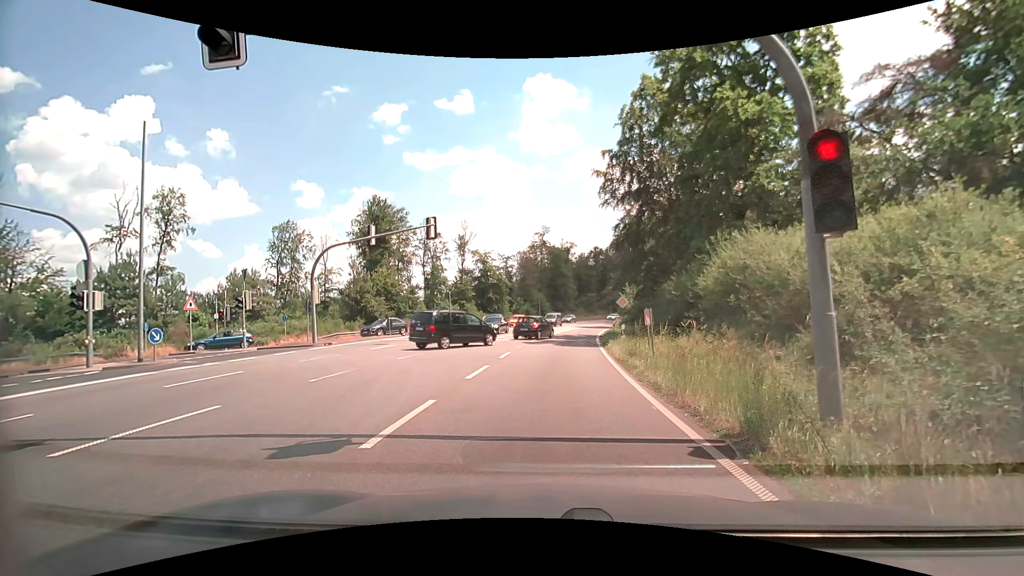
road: primary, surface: asphalt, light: Day
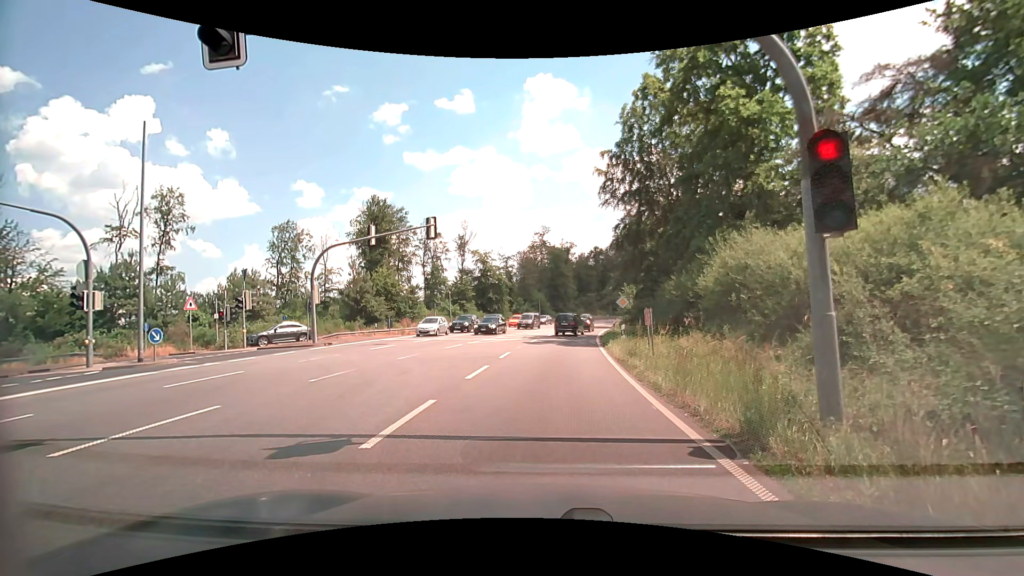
(0.0, 0.0) m; 0°
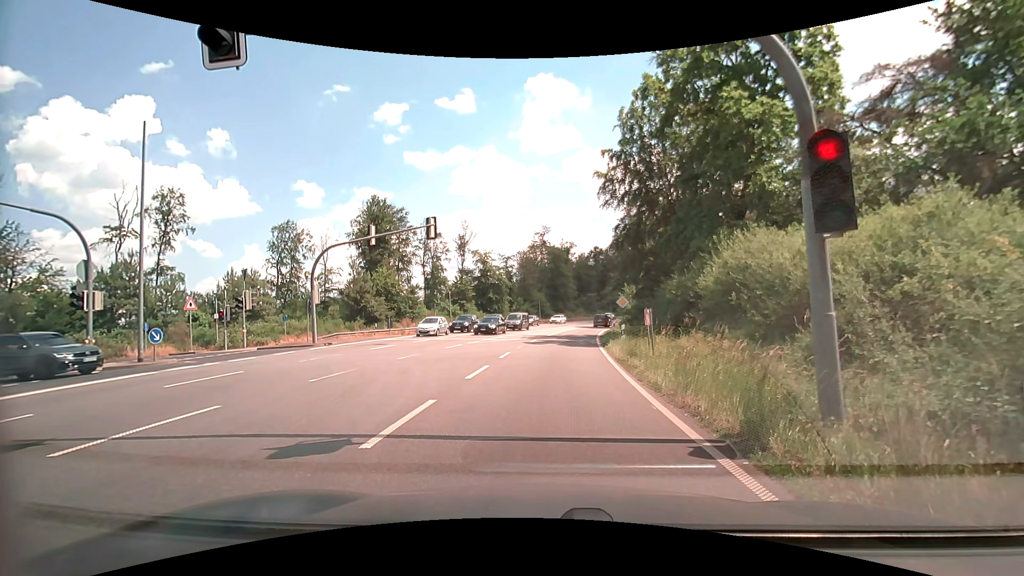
(0.0, 0.0) m; 0°
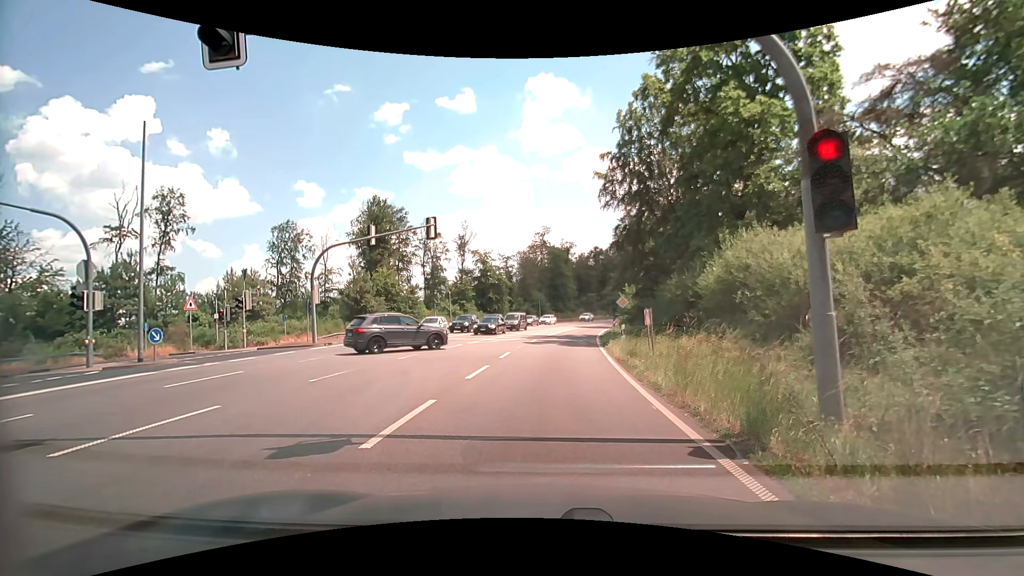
(0.0, 0.0) m; 0°
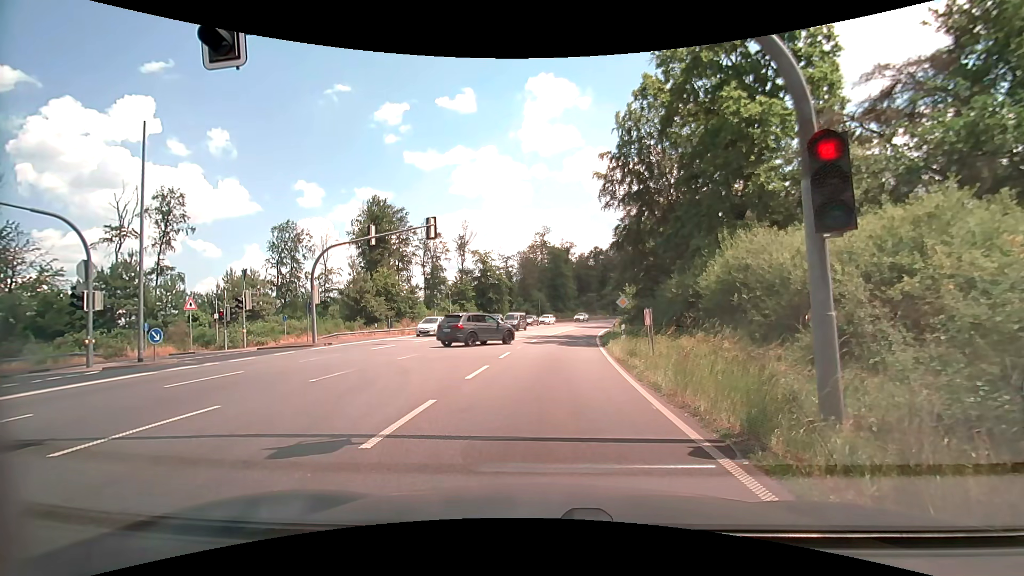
(0.0, 0.0) m; 0°
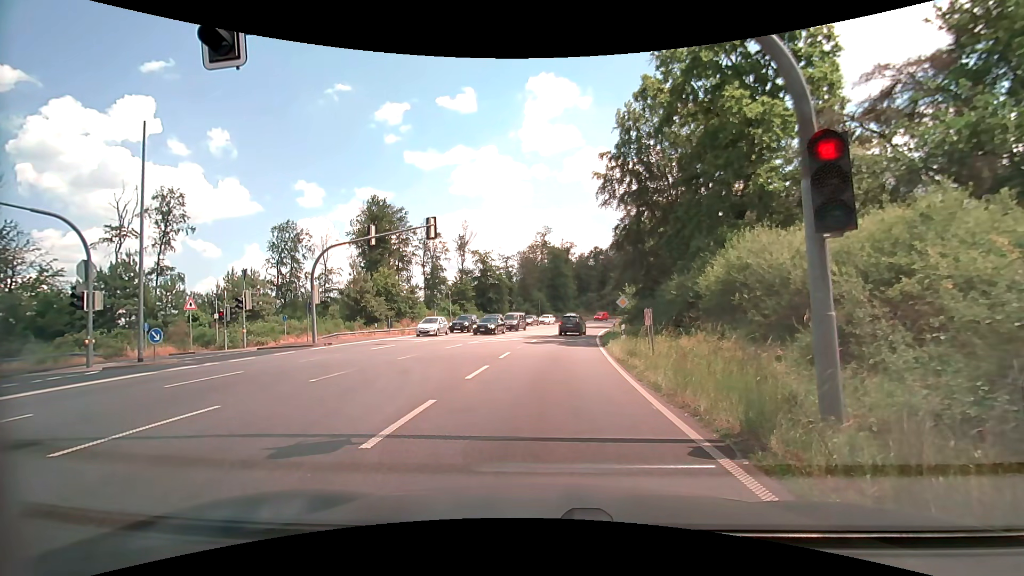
(0.0, 0.0) m; 0°
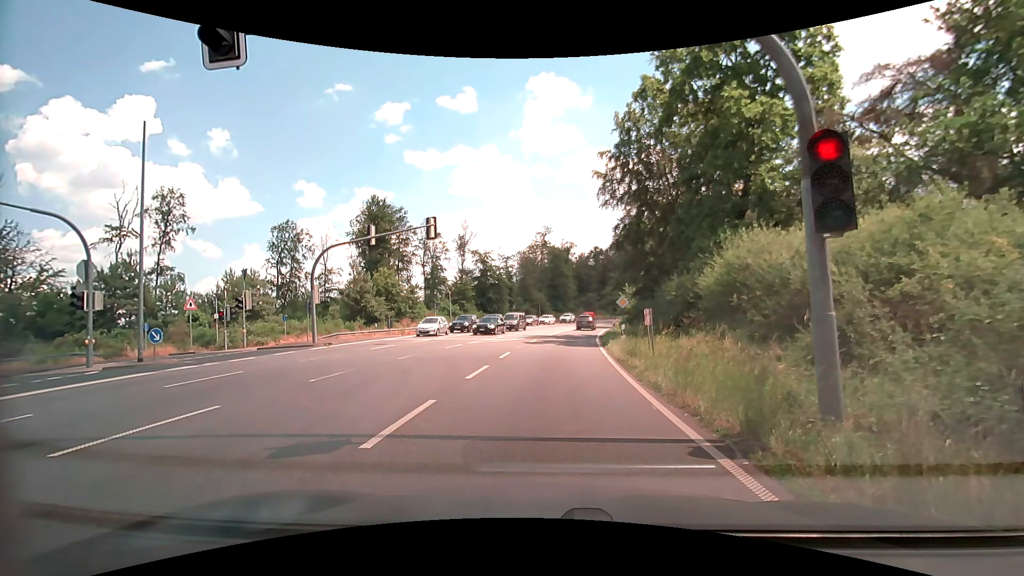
(0.0, 0.0) m; 0°
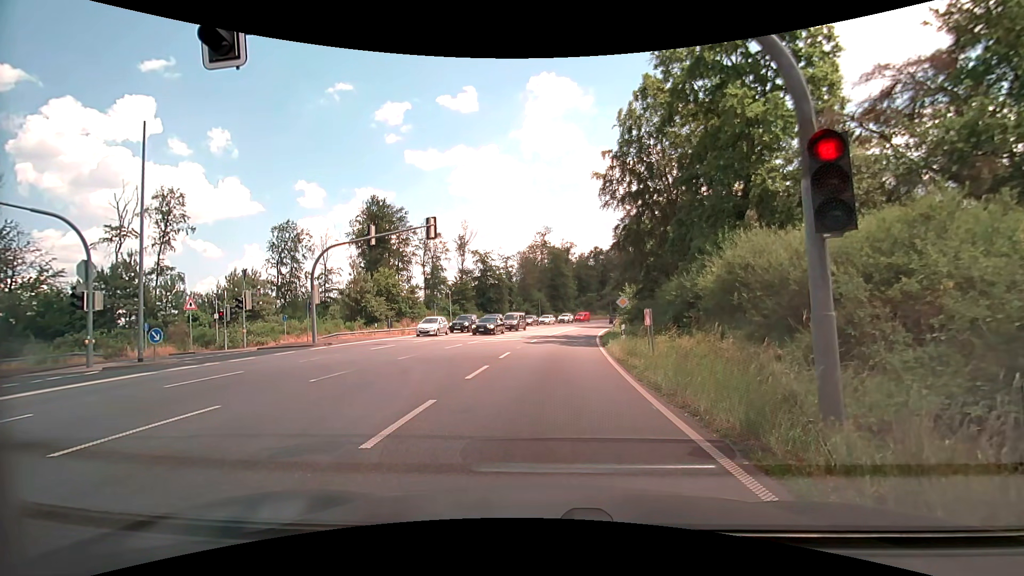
(0.0, 0.0) m; 0°
(0, +10) (0, +20) (+1, +30) (+2, +40) (+3, +50) (+4, +60) (+6, +70) (+8, +79) (+11, +89) (+14, +99) m
